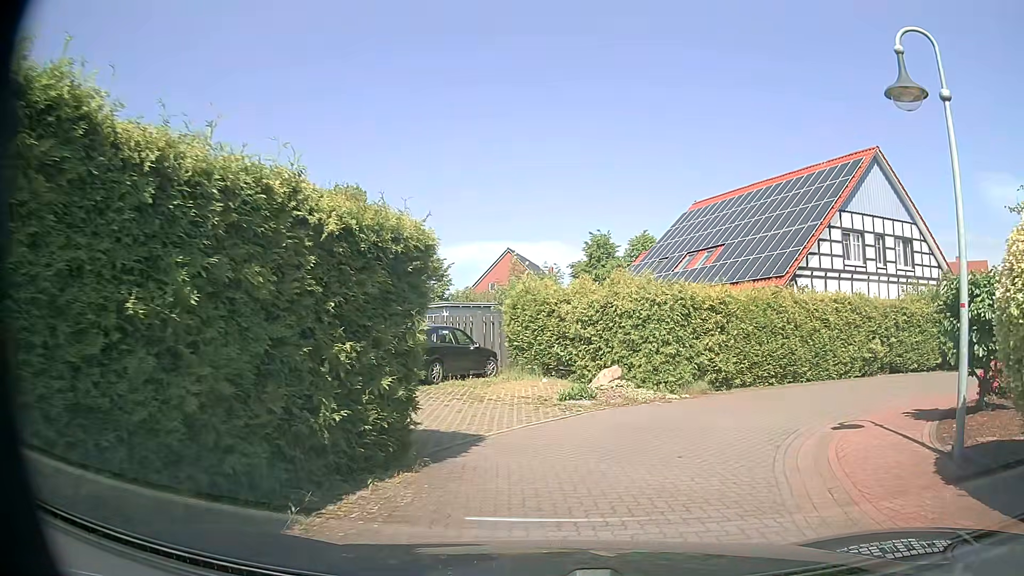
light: Day
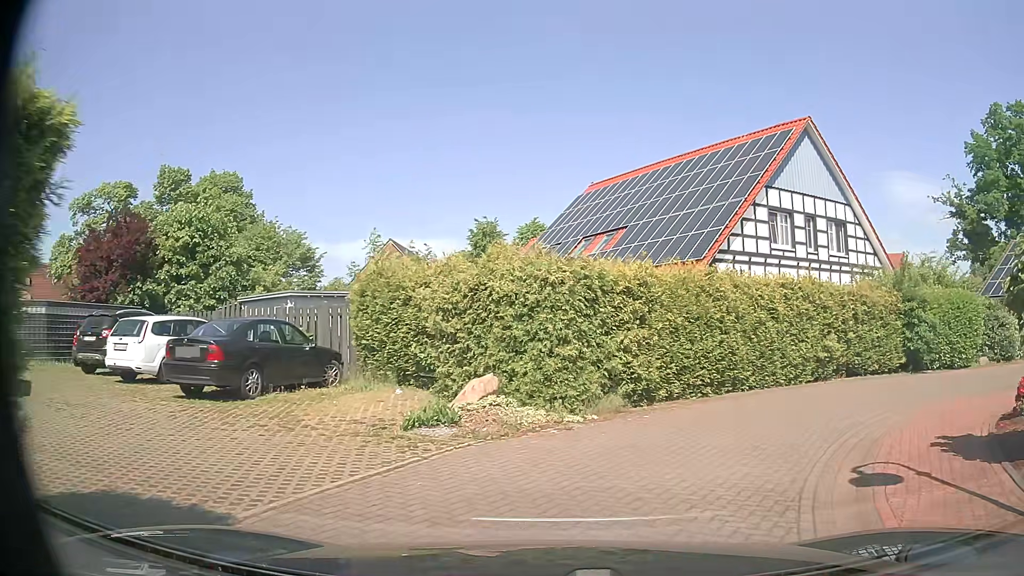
(+0.4, +4.3) m; +9°
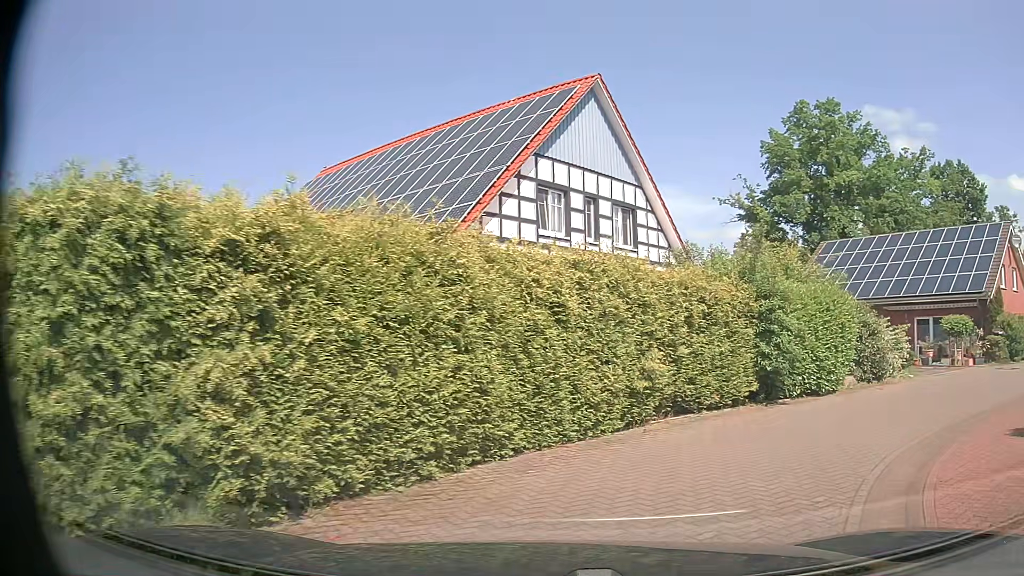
(+1.1, +6.3) m; +21°
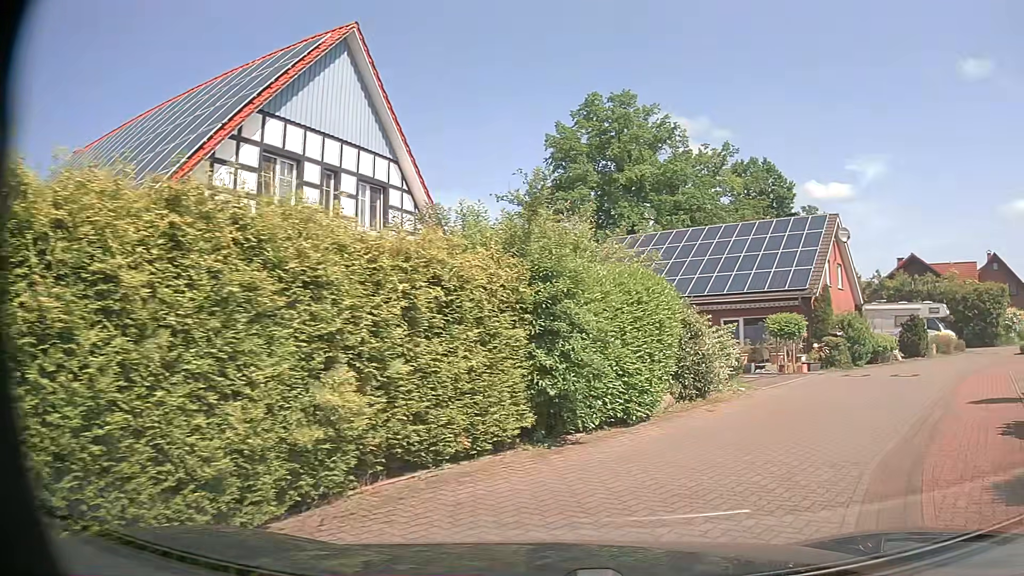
(+0.8, +4.3) m; +20°
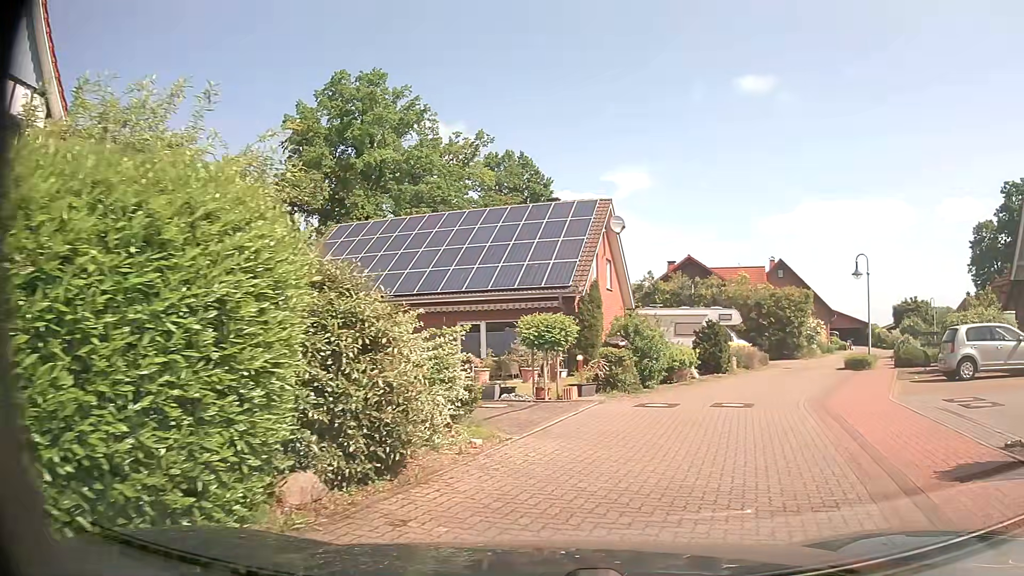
(+1.3, +6.4) m; +22°
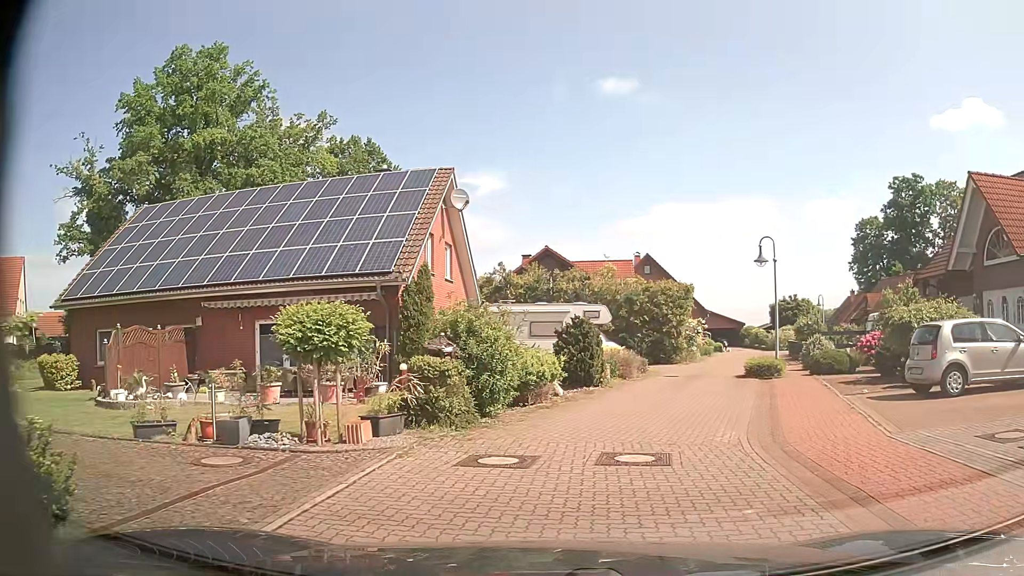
(+0.7, +5.7) m; +13°
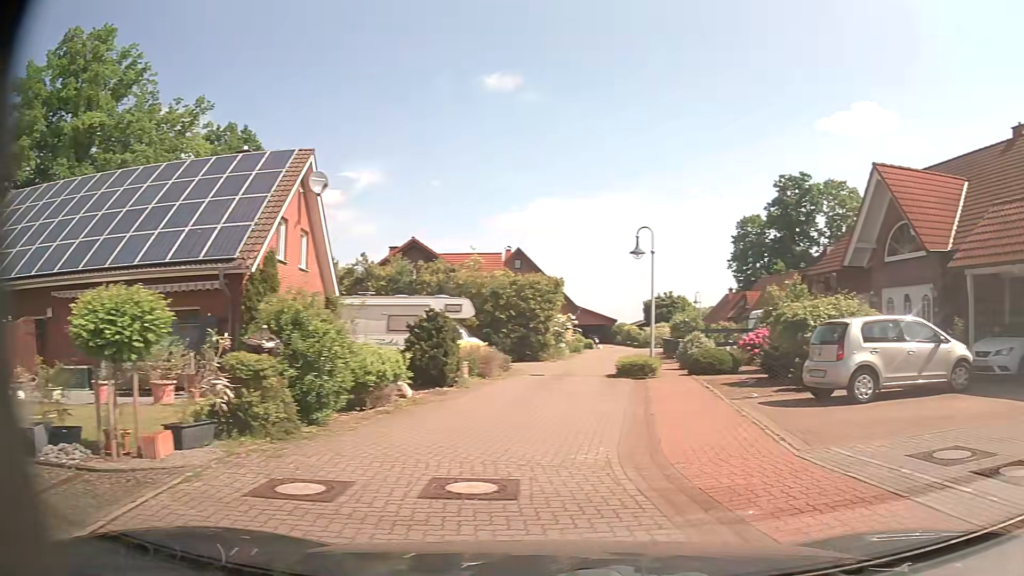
(+0.1, +1.7) m; +9°
